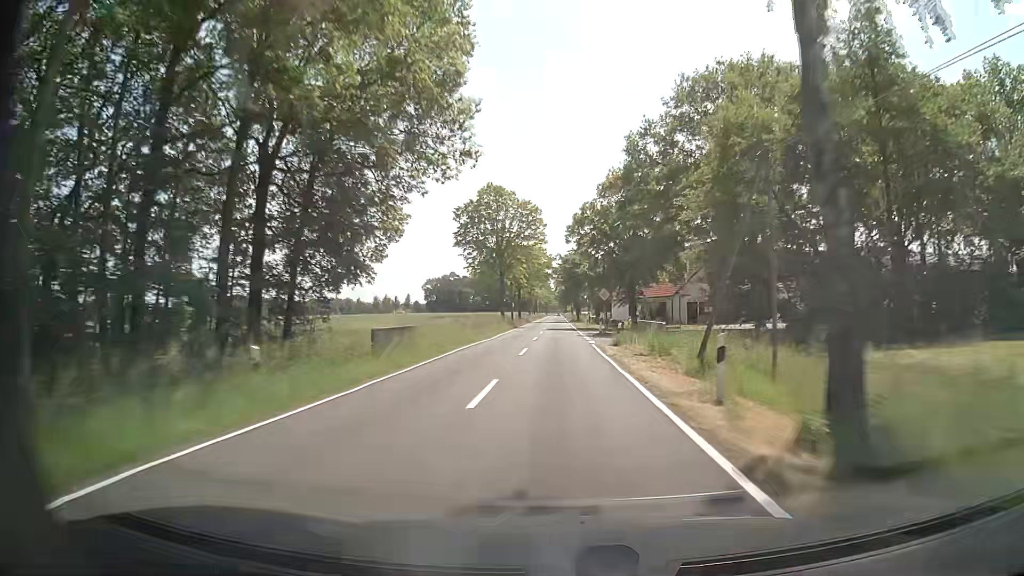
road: tertiary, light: Day
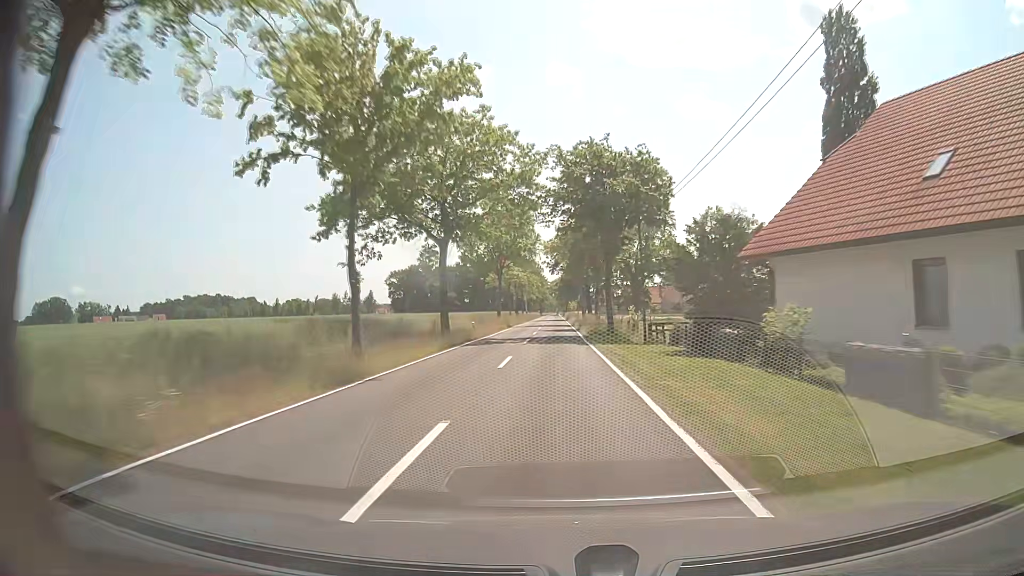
(+0.3, +65.8) m; 0°
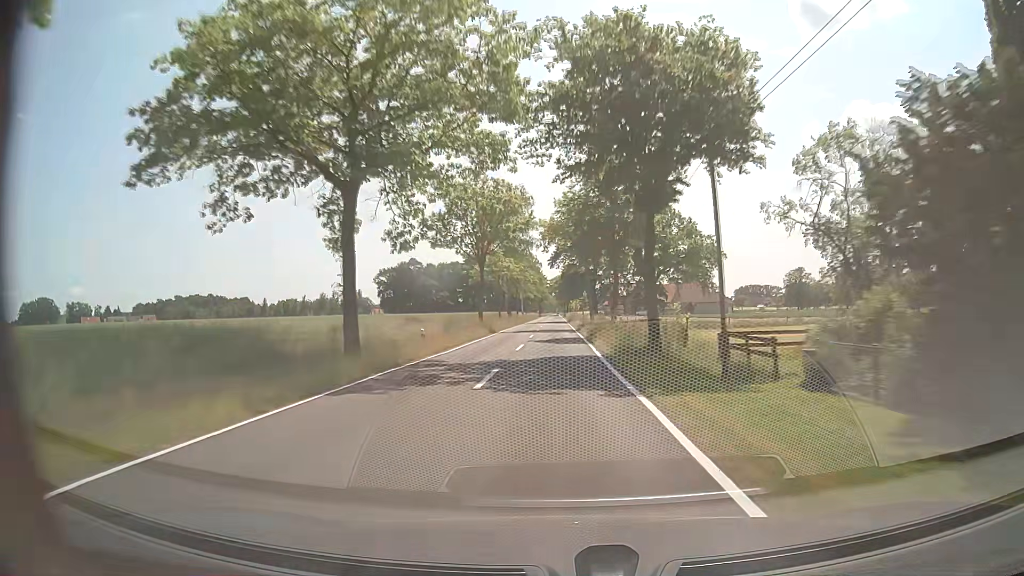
(0.0, +16.4) m; 0°
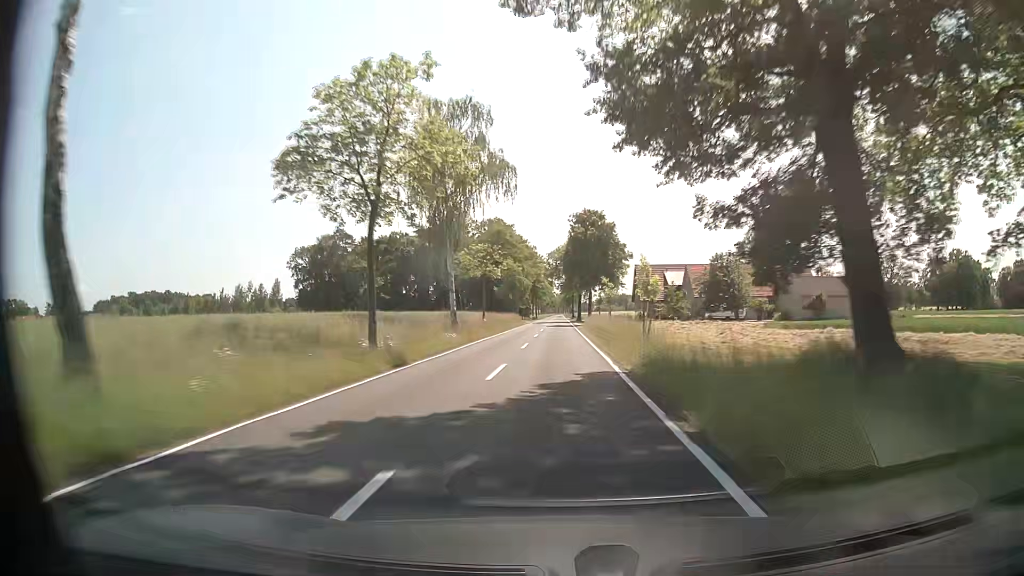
(-0.6, +82.2) m; -1°
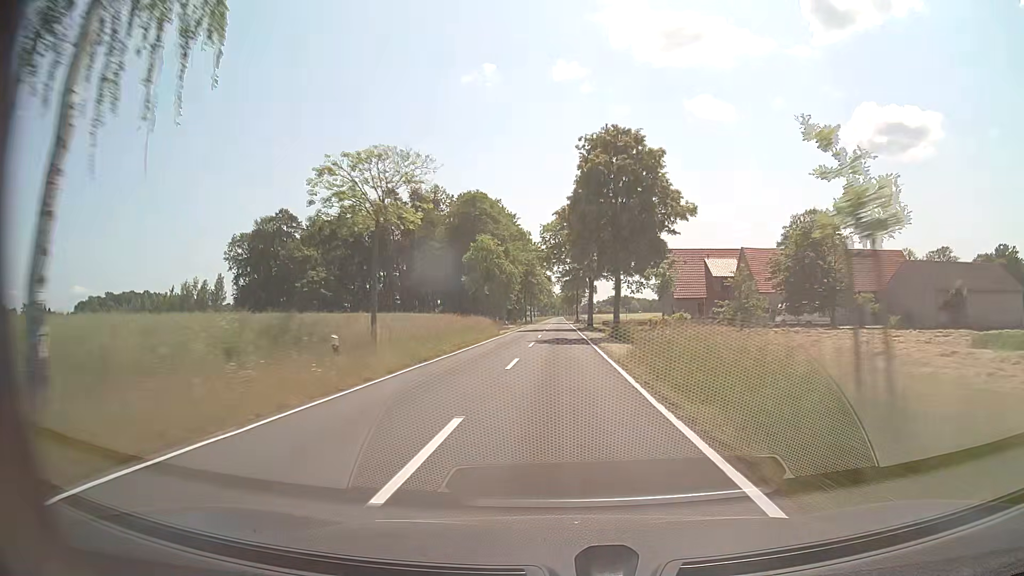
(0.0, +32.9) m; 0°
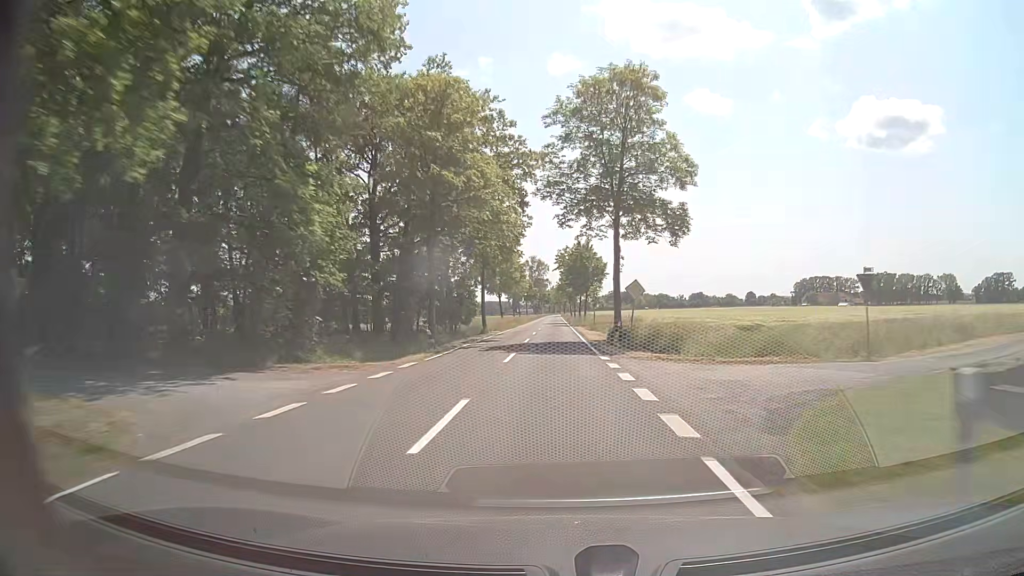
(+0.3, +82.2) m; +1°
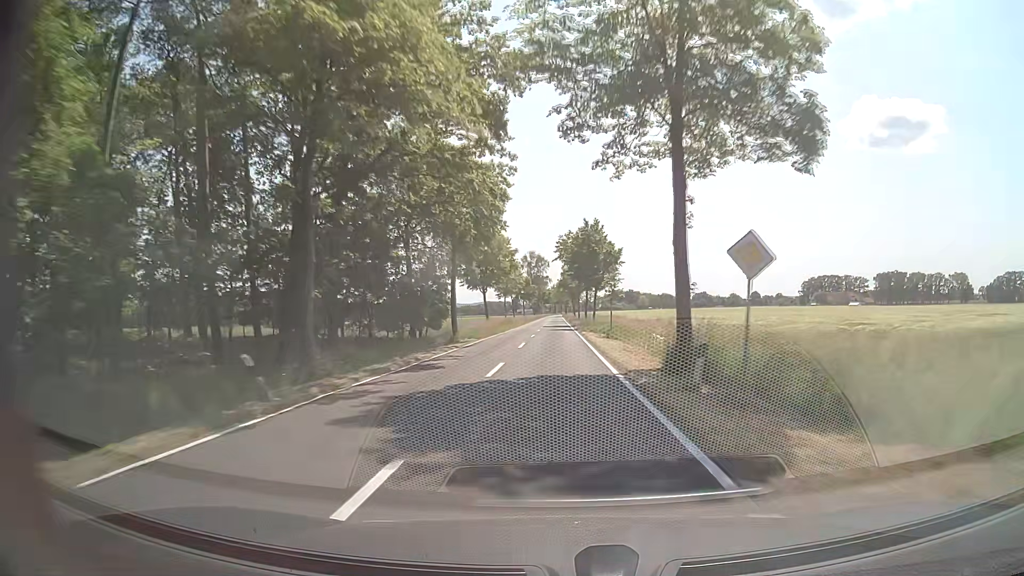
(-0.1, +16.4) m; 0°
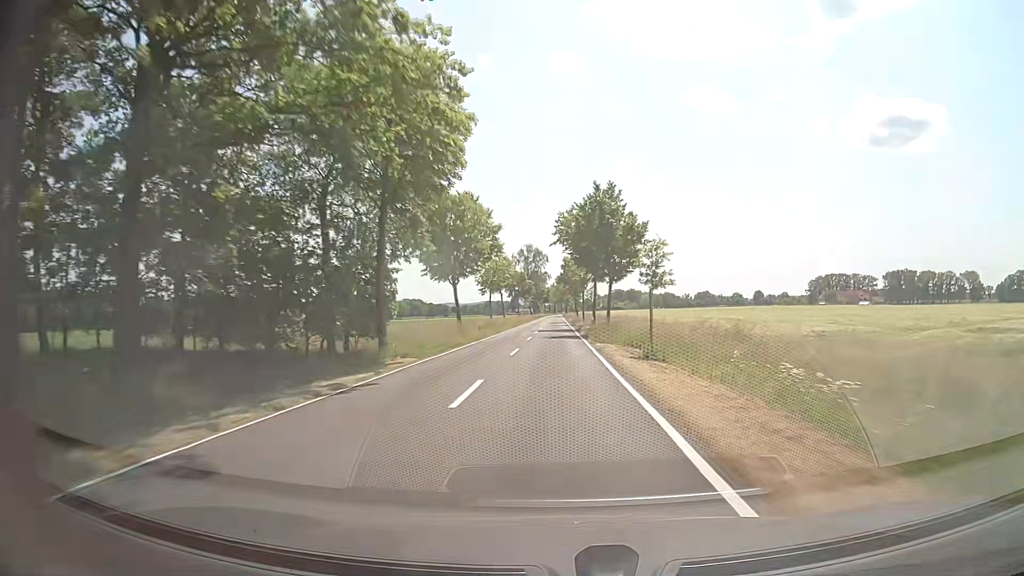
(0.0, +16.4) m; 0°
(0, +10) (0, +20) (0, +30) (0, +40) (0, +50) (0, +60) (0, +70) (0, +80) (0, +90) (0, +100) m
